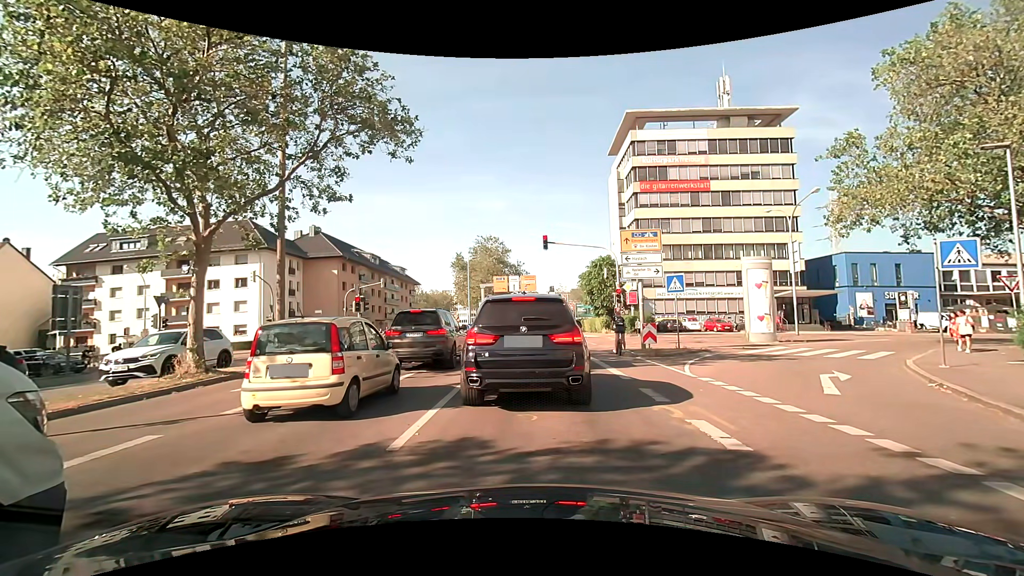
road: secondary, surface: asphalt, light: Day
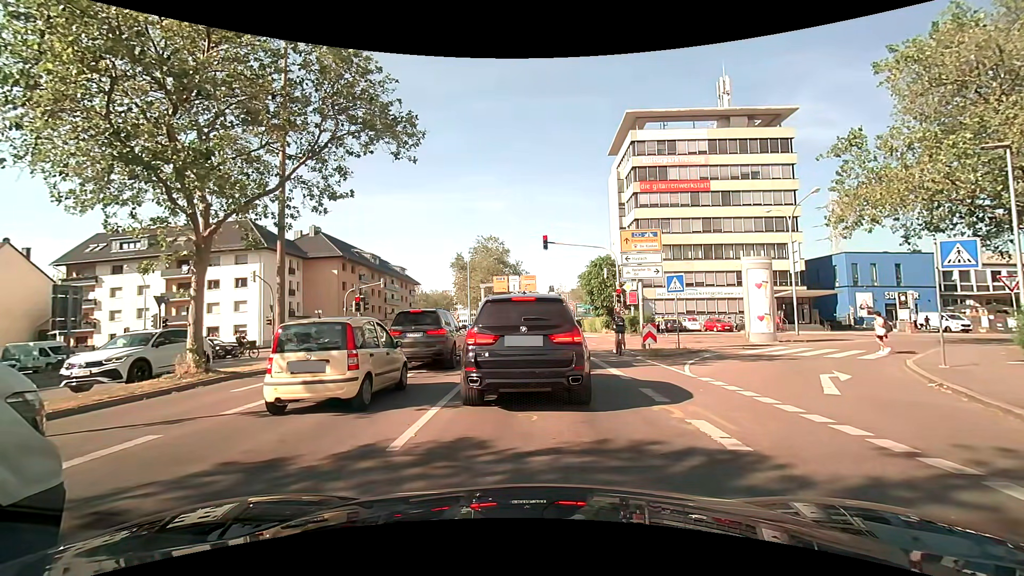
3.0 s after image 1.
(0.0, 0.0) m; 0°
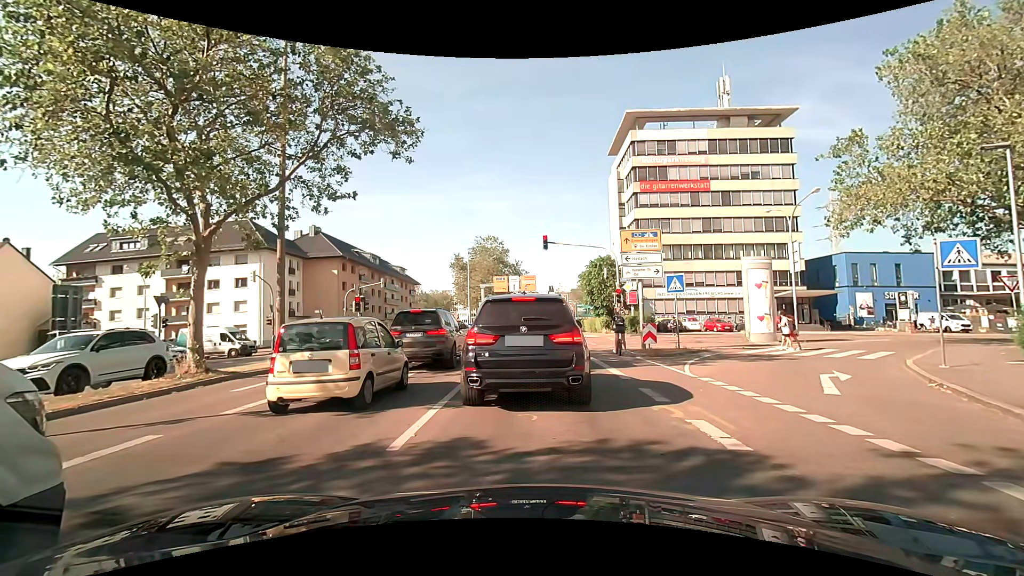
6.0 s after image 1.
(0.0, 0.0) m; 0°
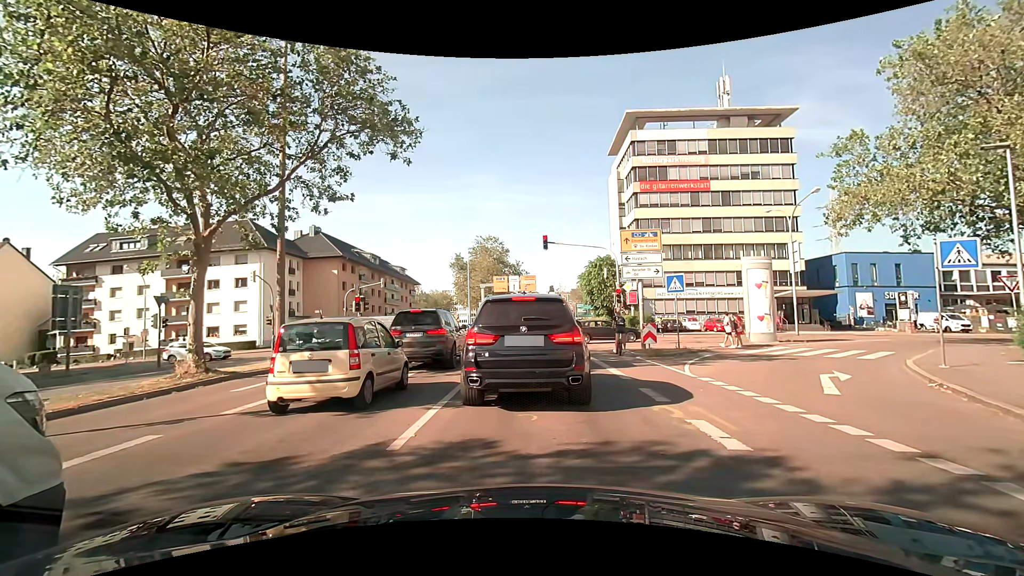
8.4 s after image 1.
(0.0, 0.0) m; 0°
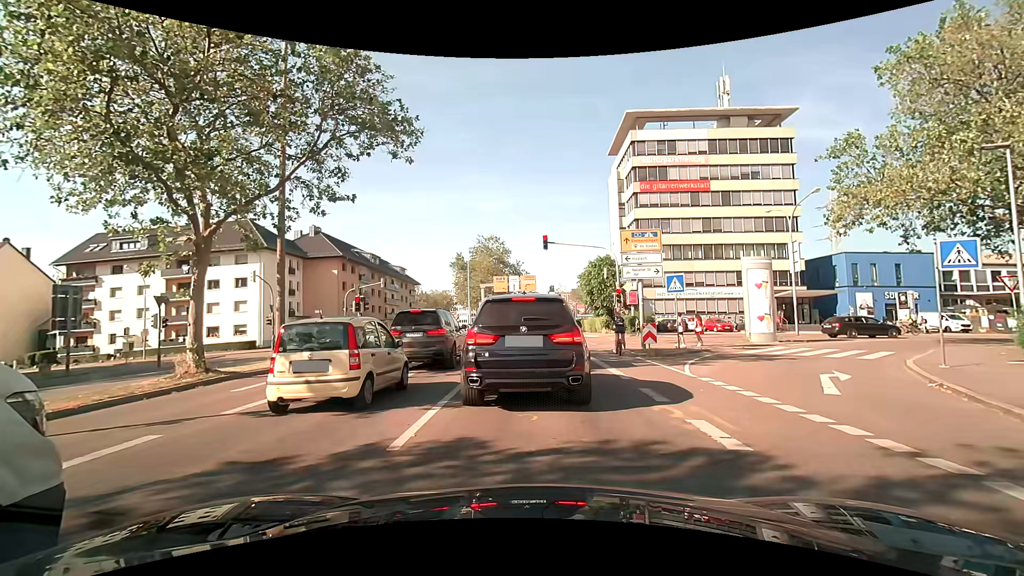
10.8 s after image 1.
(0.0, 0.0) m; 0°
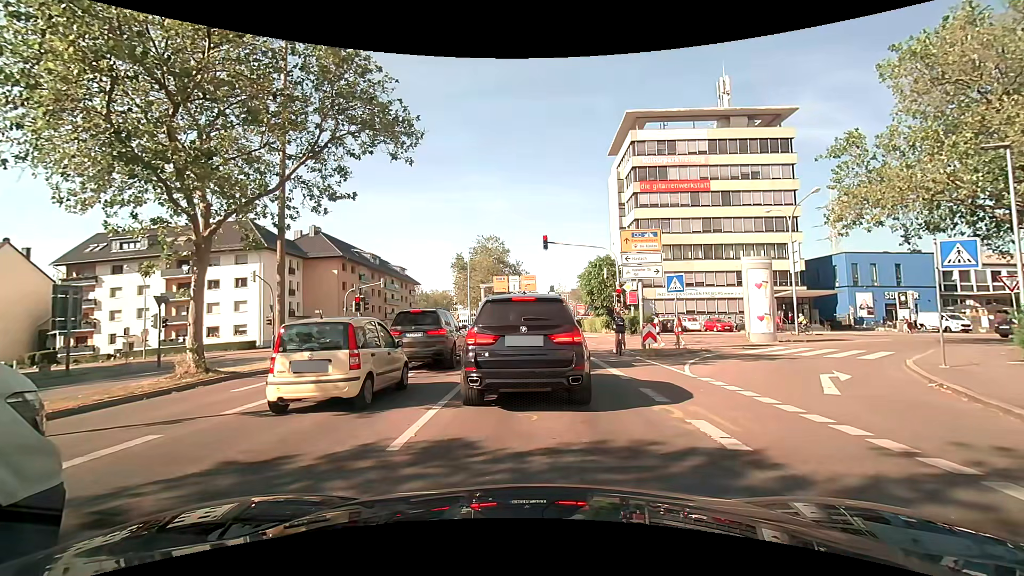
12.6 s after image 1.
(0.0, 0.0) m; 0°
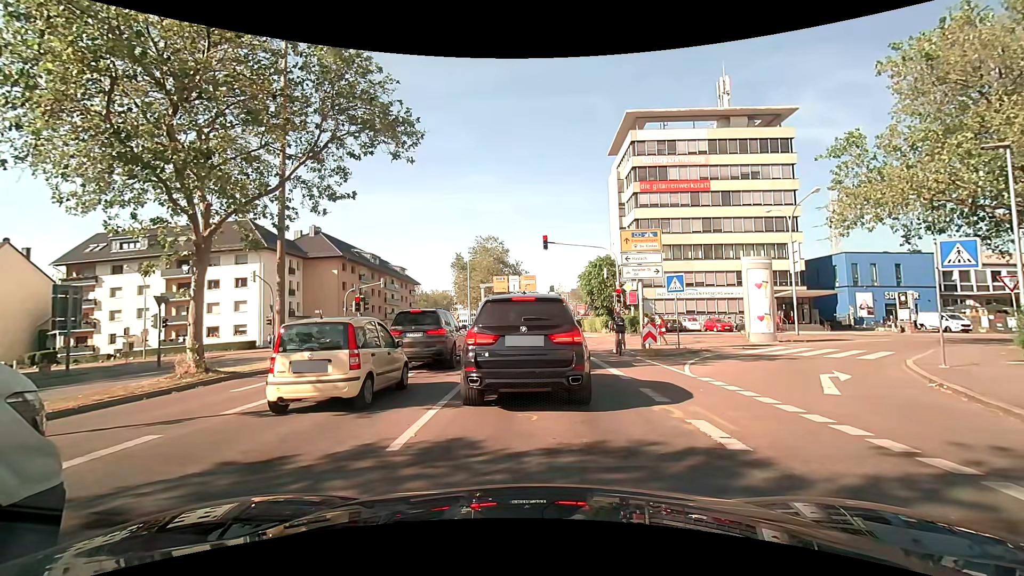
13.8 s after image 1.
(0.0, 0.0) m; 0°
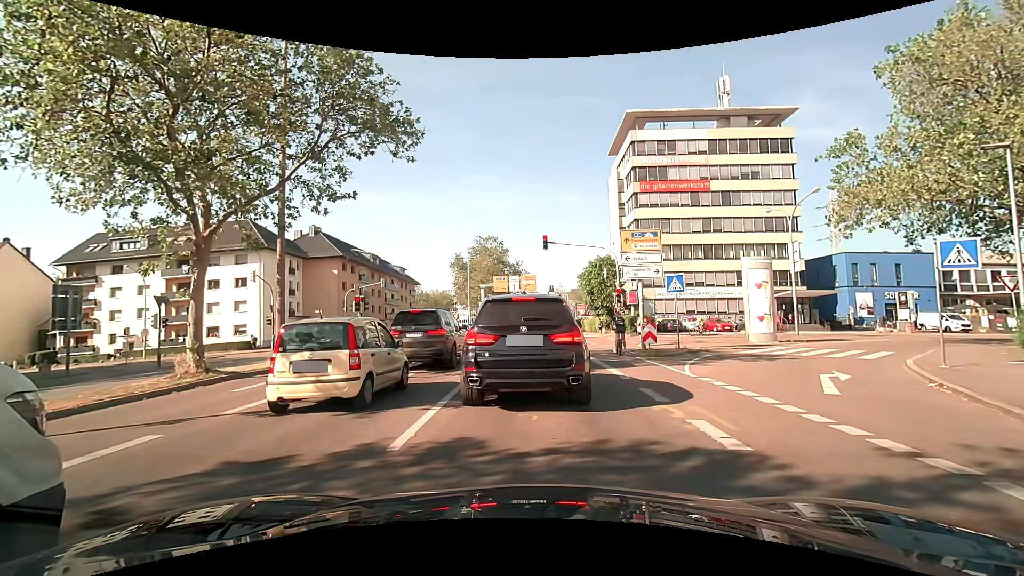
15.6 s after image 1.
(0.0, 0.0) m; 0°
(0, +10) (-1, +20) (-1, +30) (-1, +40) (-1, +50) (-2, +60) (-2, +70) (-3, +80) (-4, +90) (-4, +100) m
